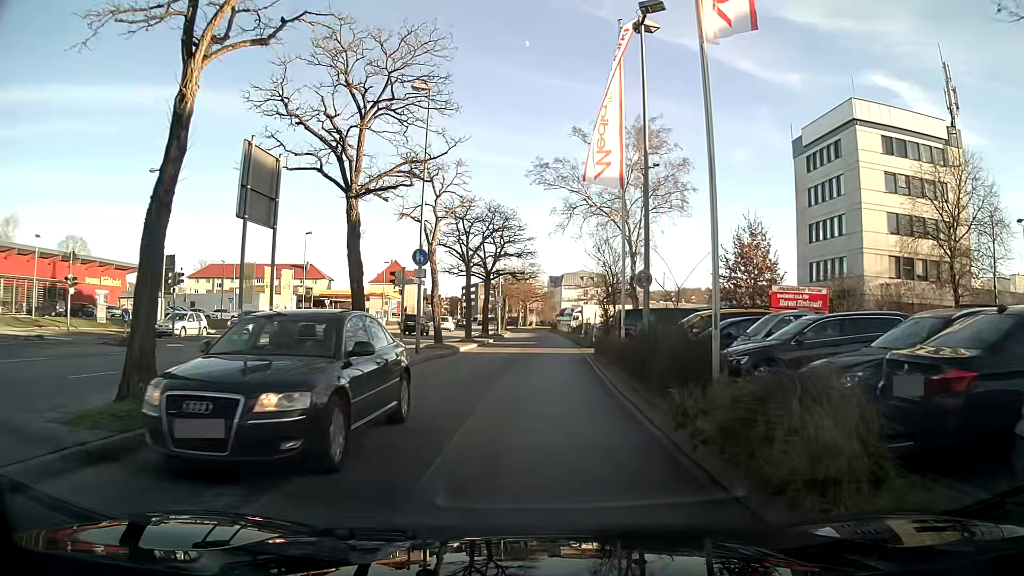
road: residential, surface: asphalt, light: Day
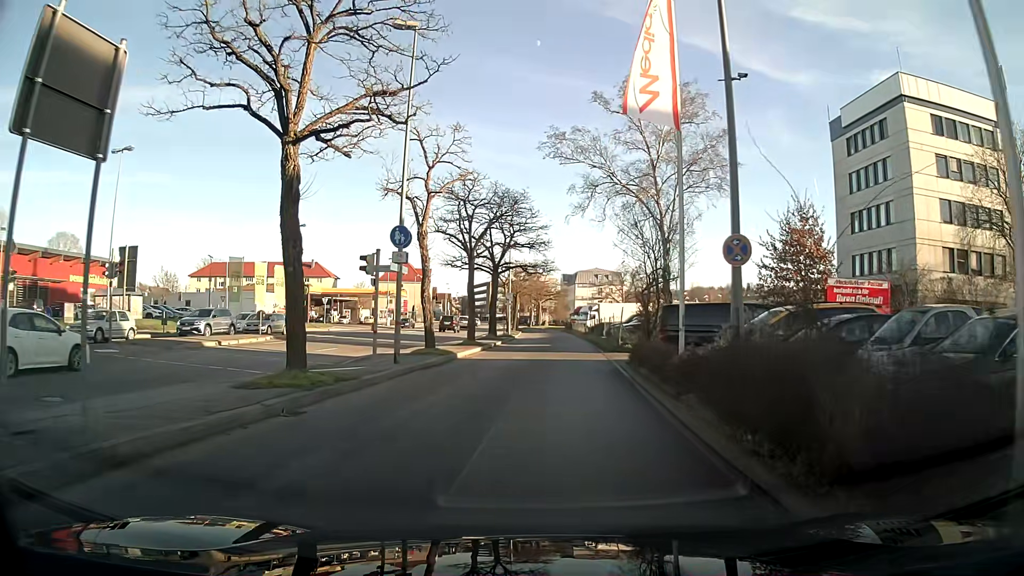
(0.0, +6.0) m; -1°
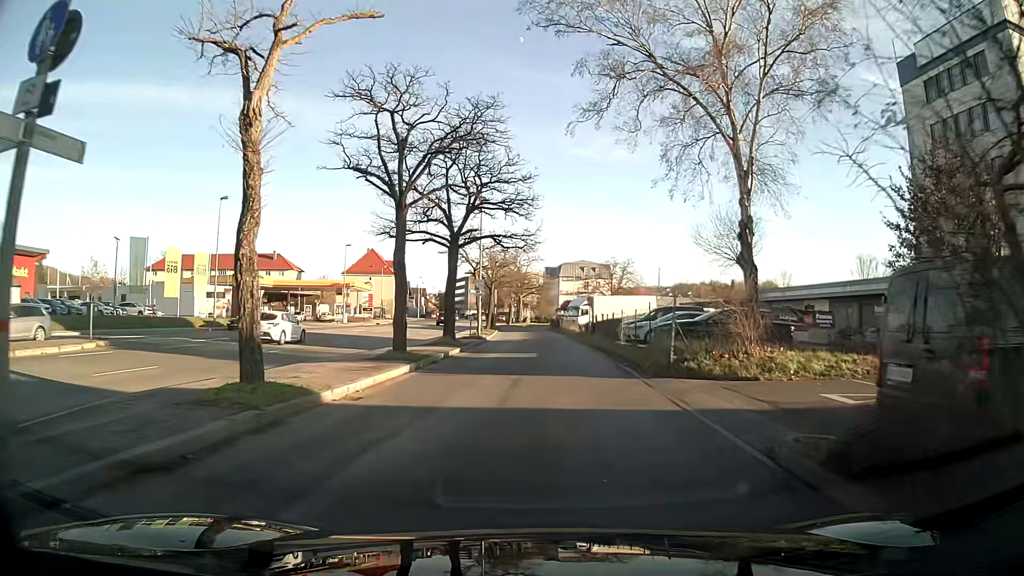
(+0.2, +14.7) m; +2°
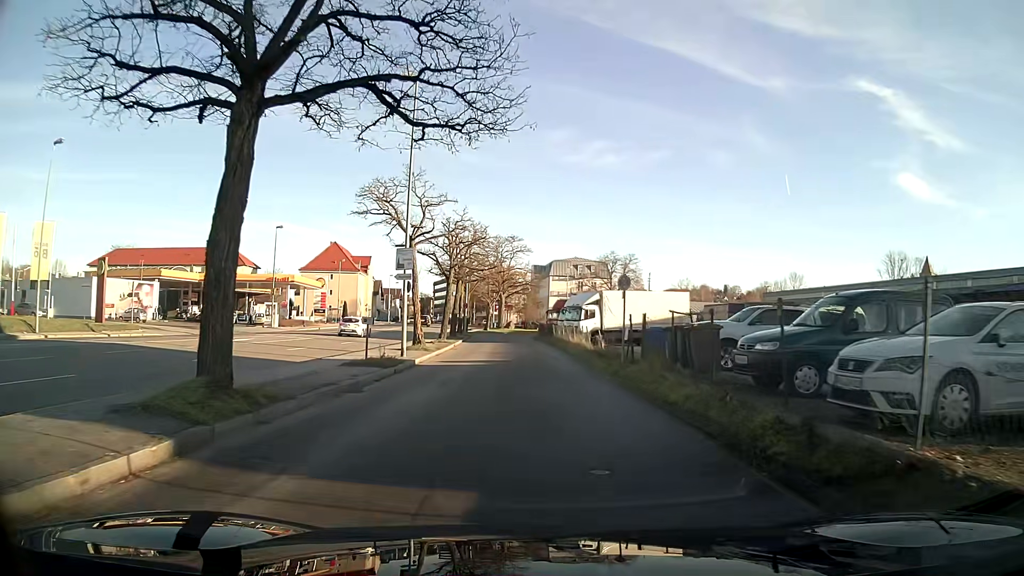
(+0.2, +21.0) m; 0°
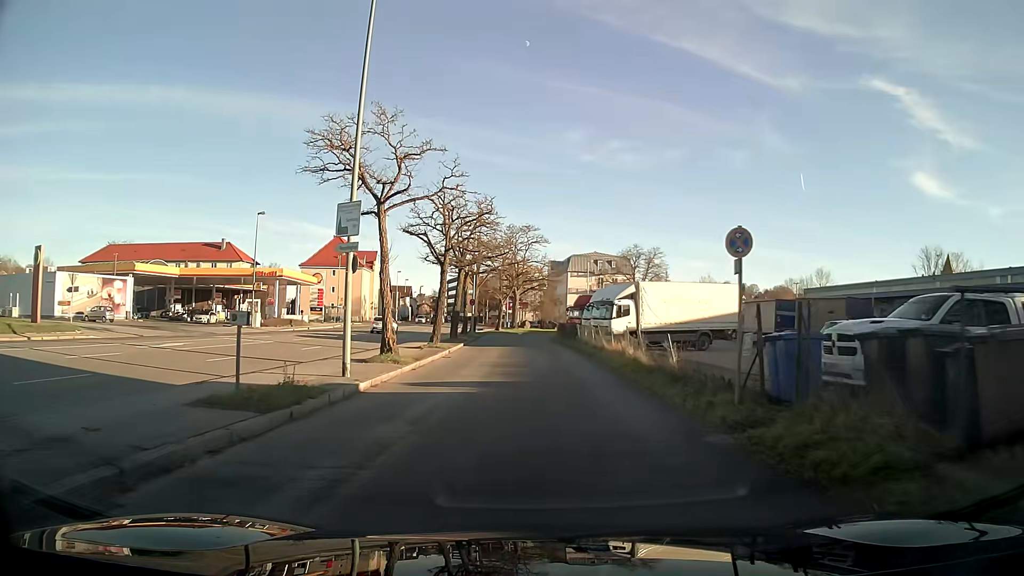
(-0.1, +9.1) m; -1°
(0, +10) (0, +20) (0, +30) (0, +40) (0, +50) (+1, +60) (+5, +69) (+11, +77) (+15, +86) (+16, +96) m
